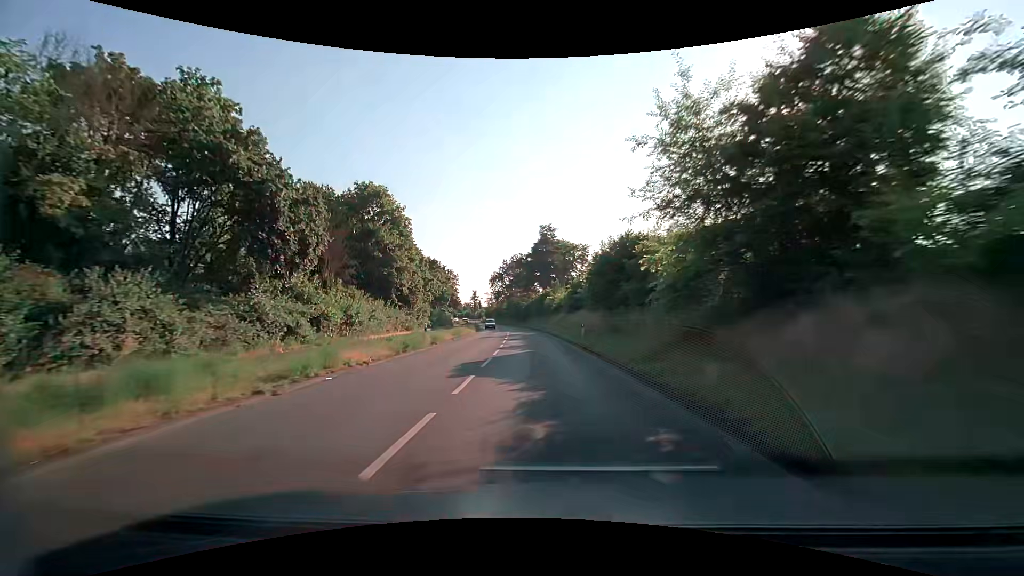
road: secondary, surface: asphalt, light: Day
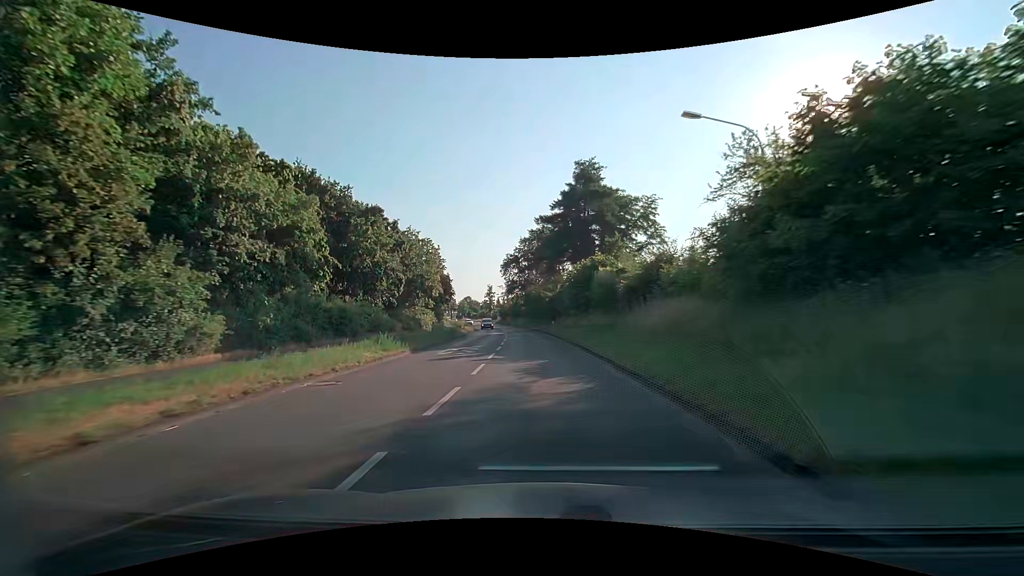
(-0.9, +38.3) m; -3°
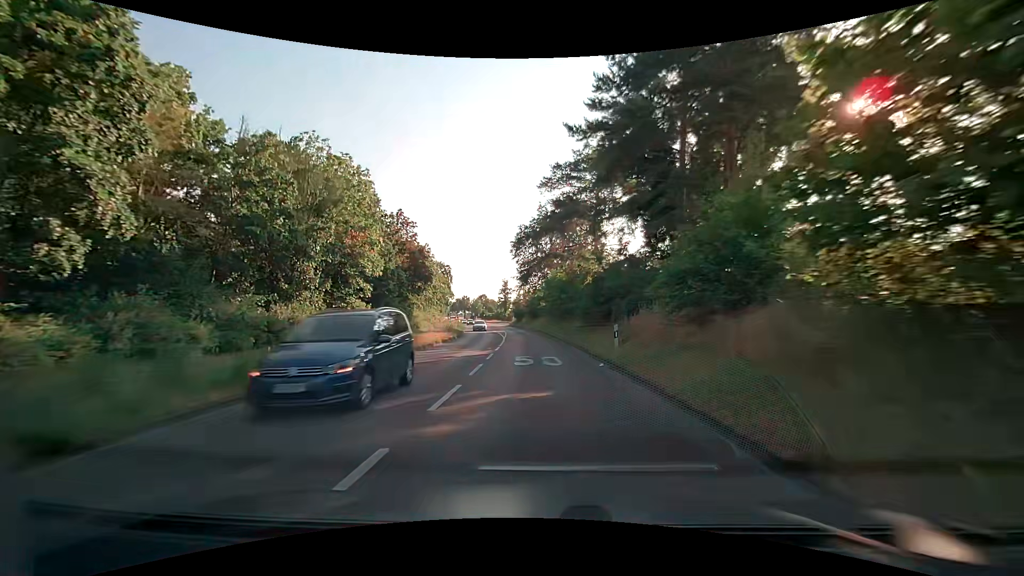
(-0.7, +30.6) m; -3°
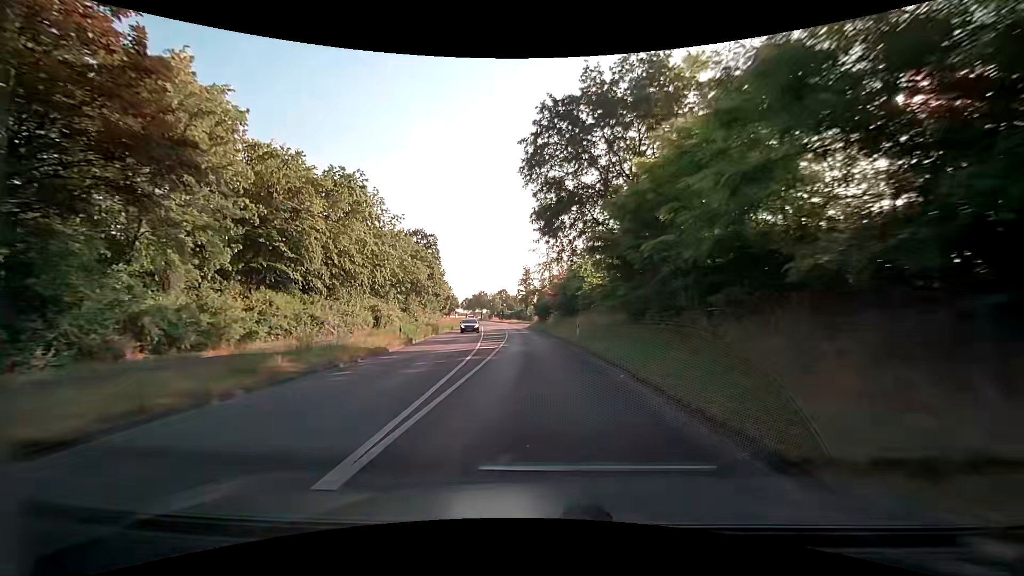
(-1.0, +38.3) m; -4°
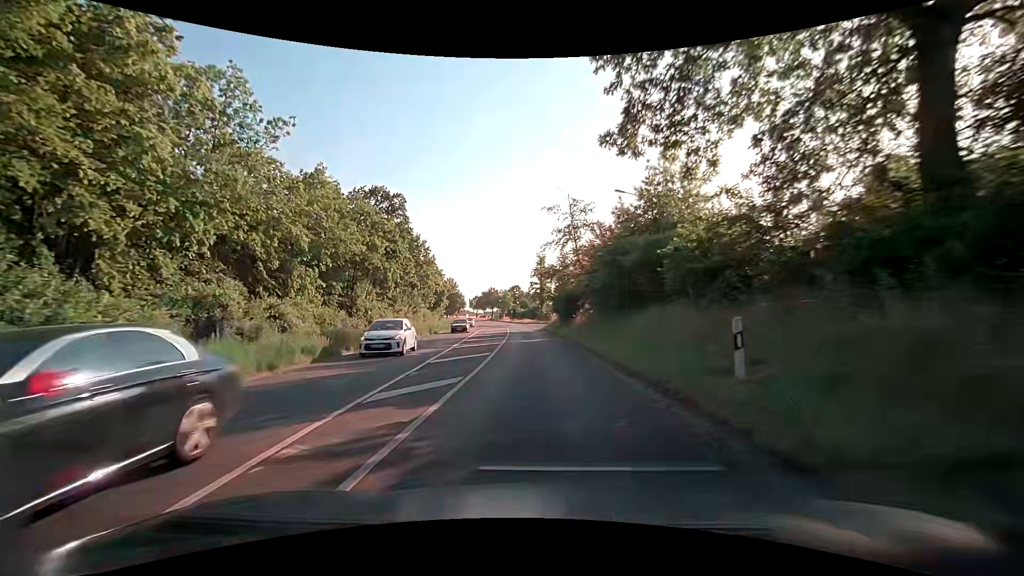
(-0.1, +22.9) m; -2°
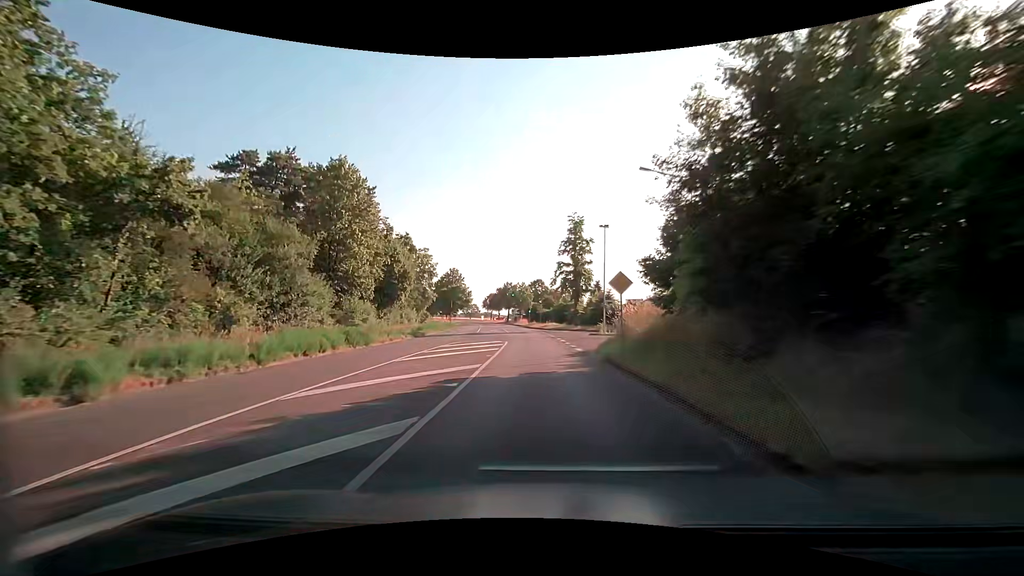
(-0.9, +38.1) m; -3°
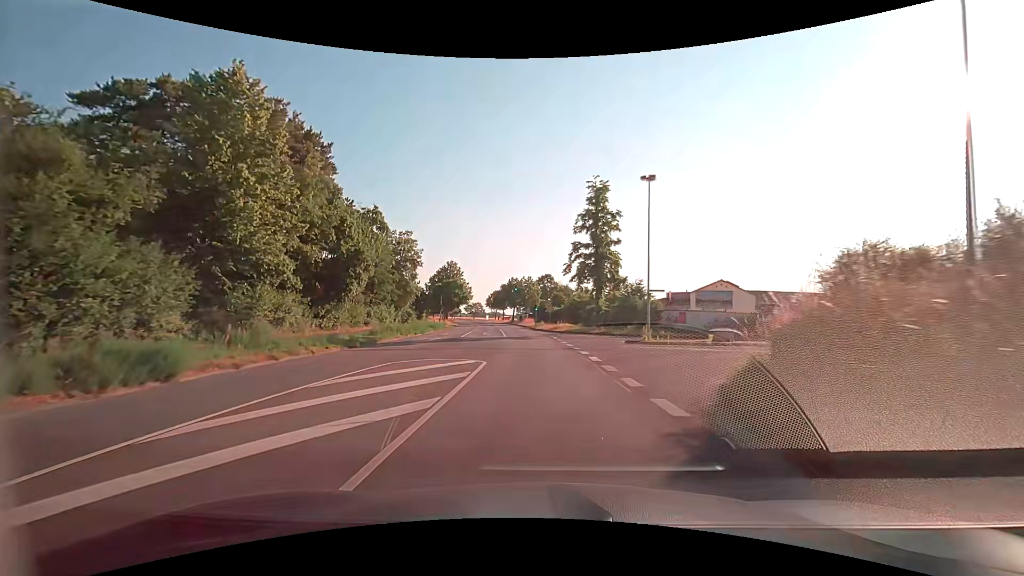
(-0.1, +15.2) m; 0°
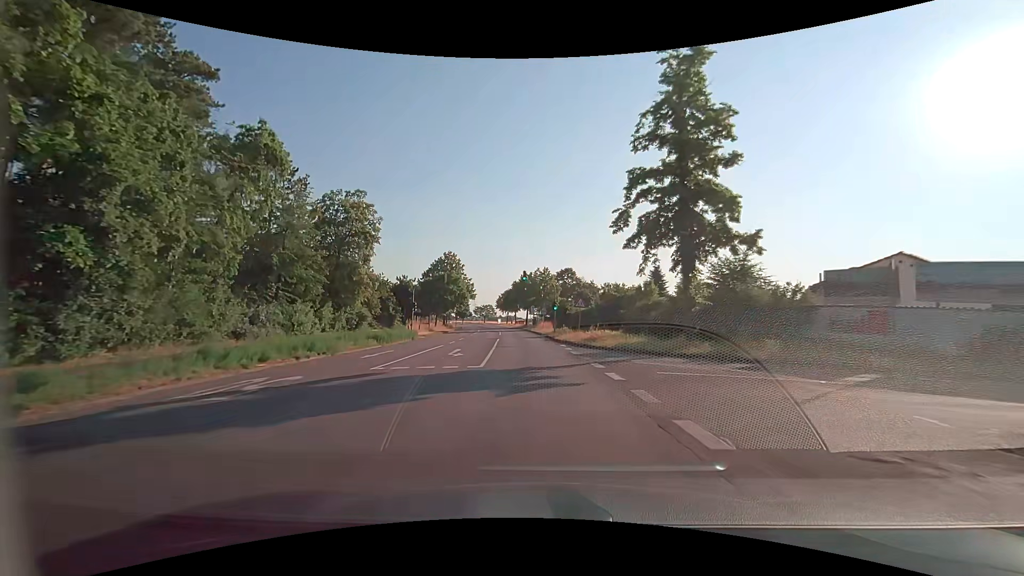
(-0.5, +22.8) m; -2°
(0, +10) (0, +20) (-1, +30) (-2, +40) (-2, +50) (-3, +60) (-4, +70) (-5, +80) (-7, +90) (-8, +100) m
